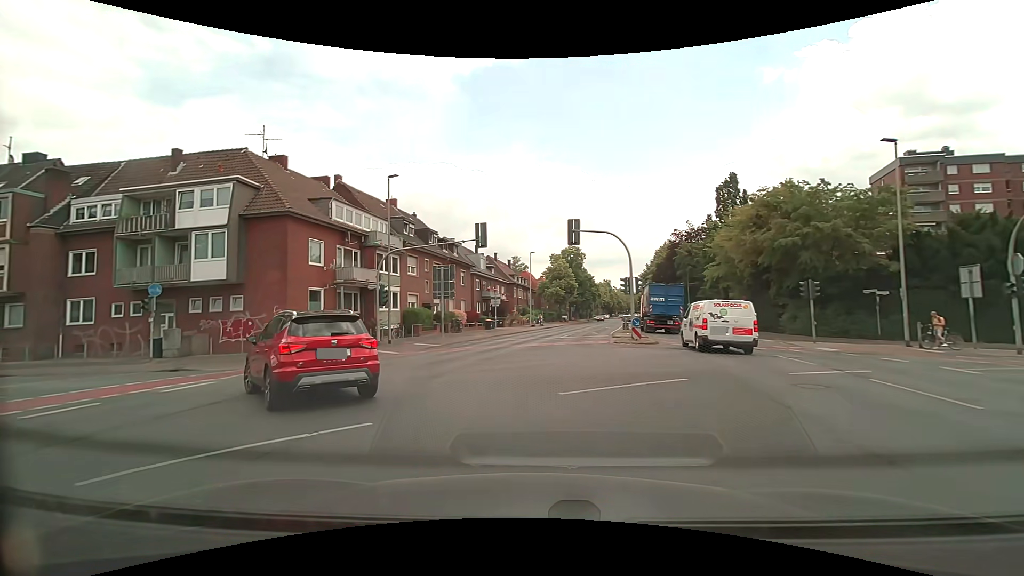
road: secondary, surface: asphalt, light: Day
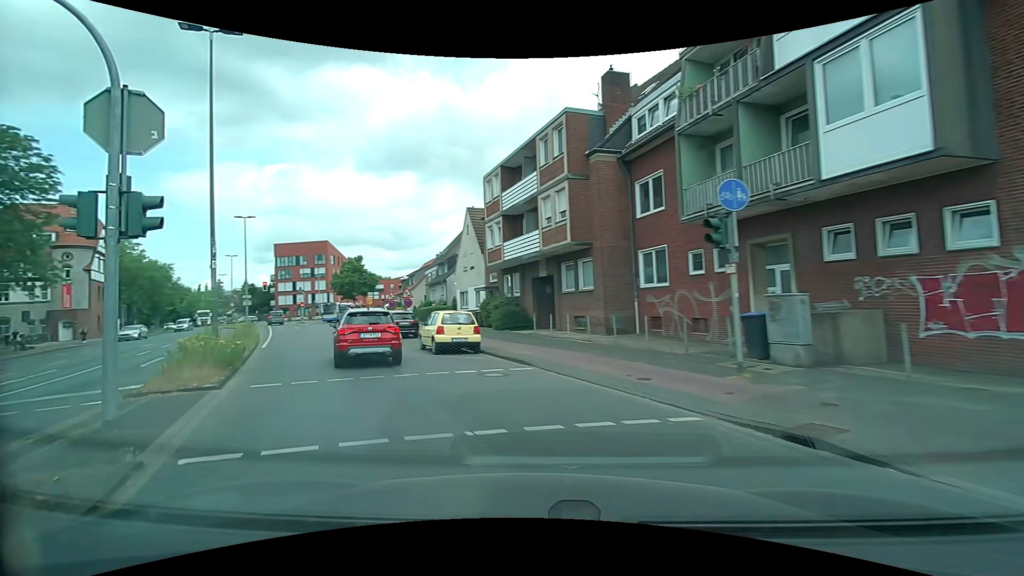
(-9.1, +16.5) m; -62°
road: tertiary
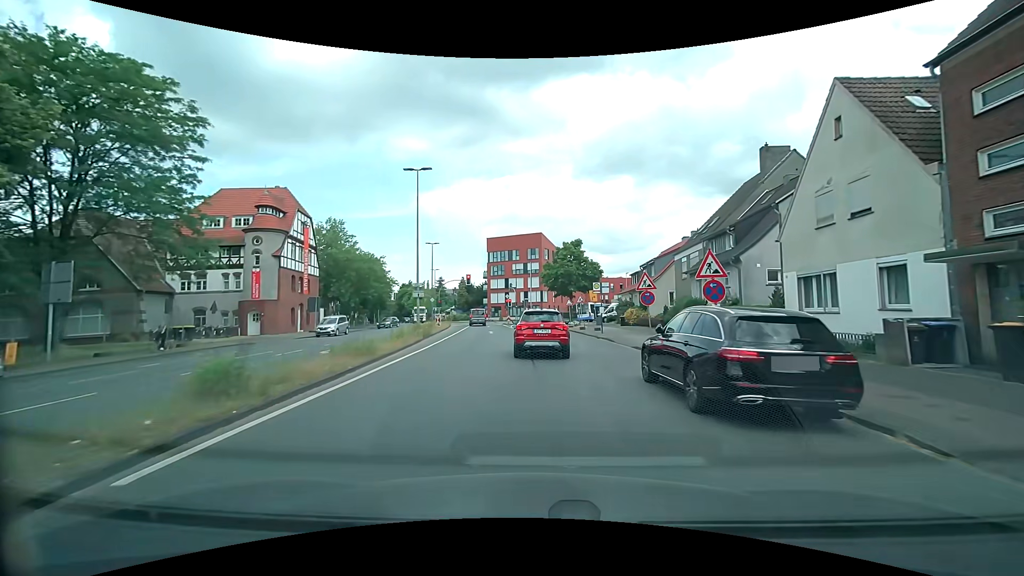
(-6.8, +19.6) m; -25°
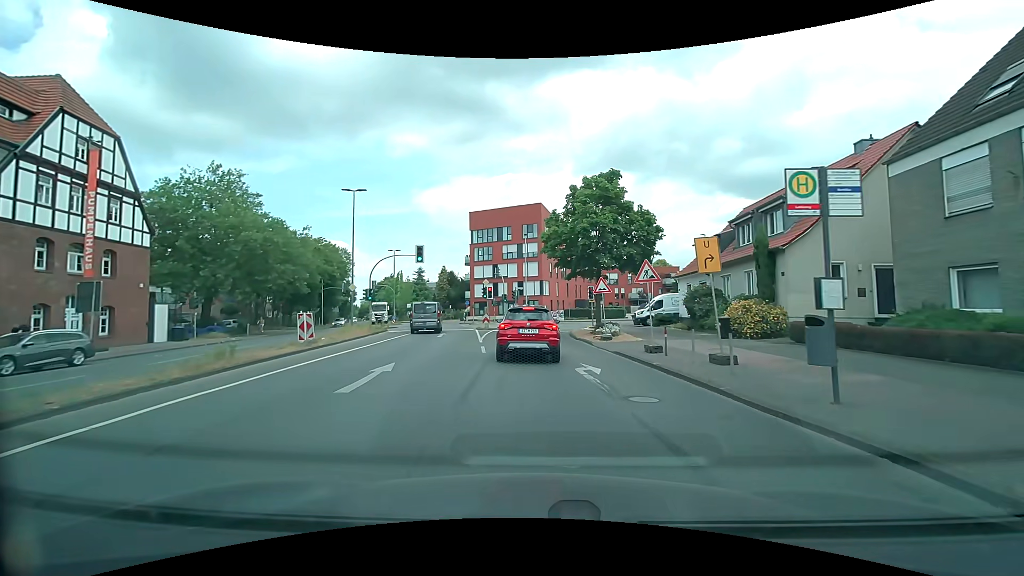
(+0.2, +26.1) m; +1°
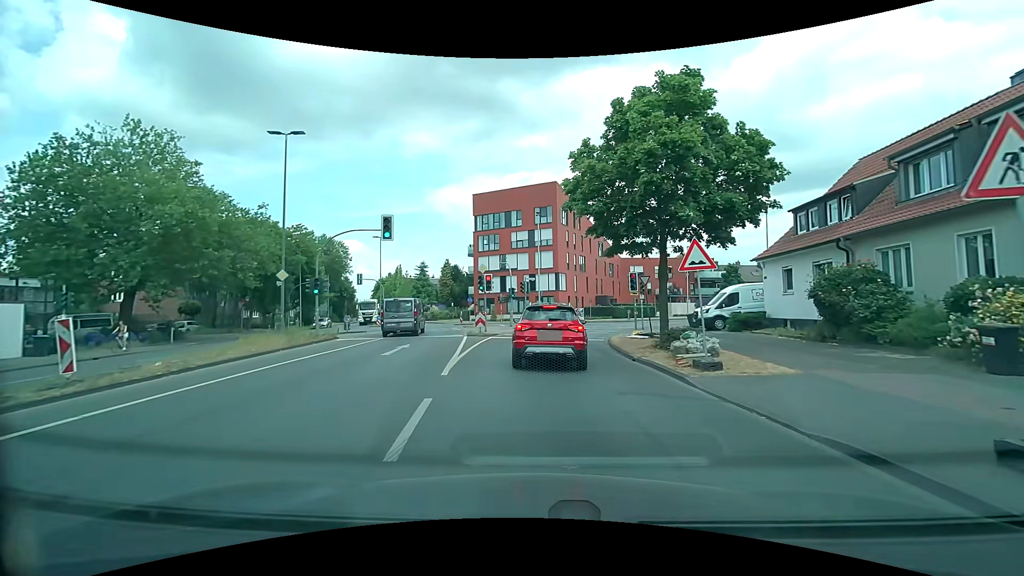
(-0.3, +11.6) m; -3°
